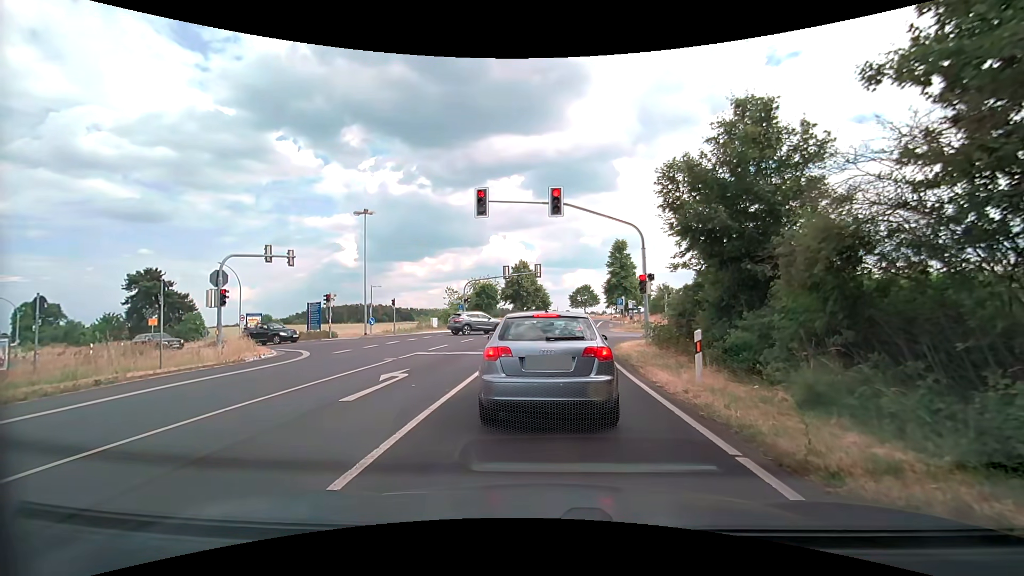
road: secondary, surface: asphalt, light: Day
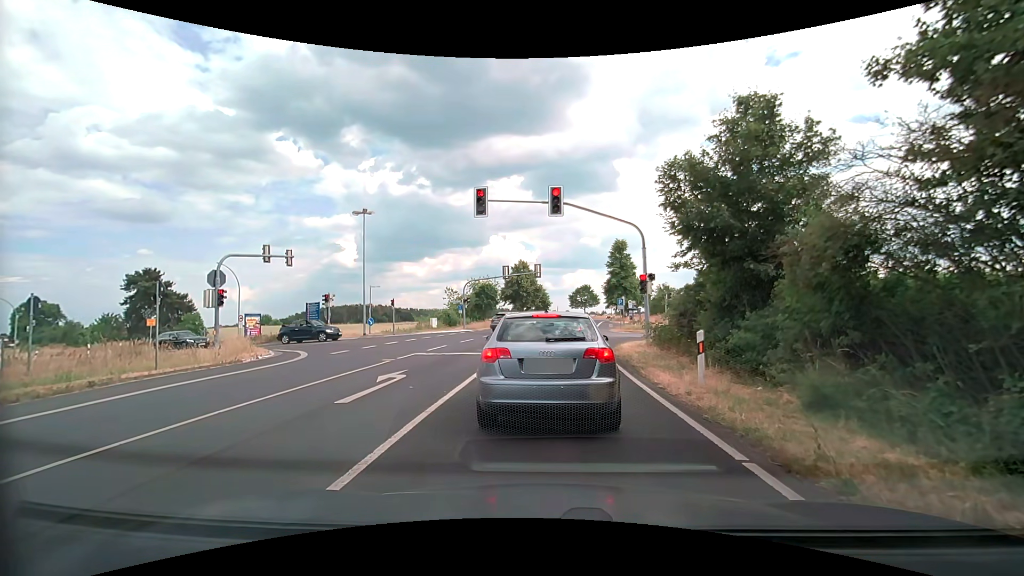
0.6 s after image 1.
(0.0, +0.2) m; 0°
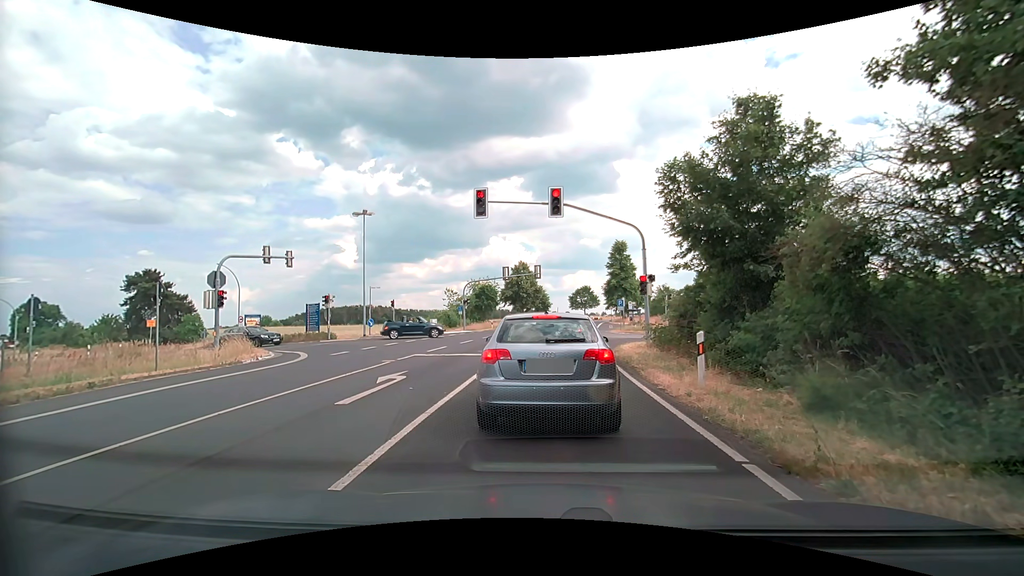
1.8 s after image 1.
(0.0, +0.1) m; 0°
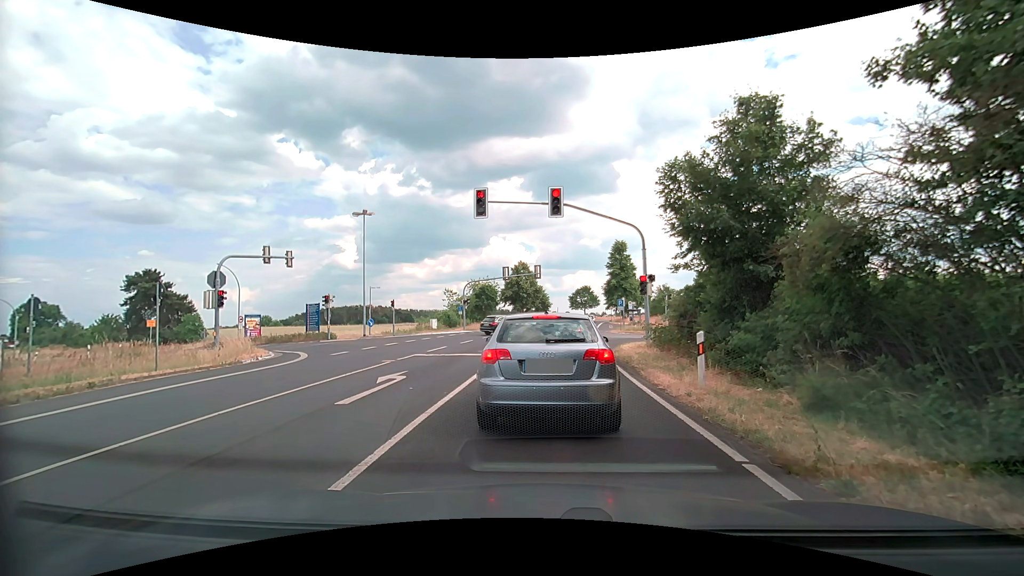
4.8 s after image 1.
(0.0, 0.0) m; 0°
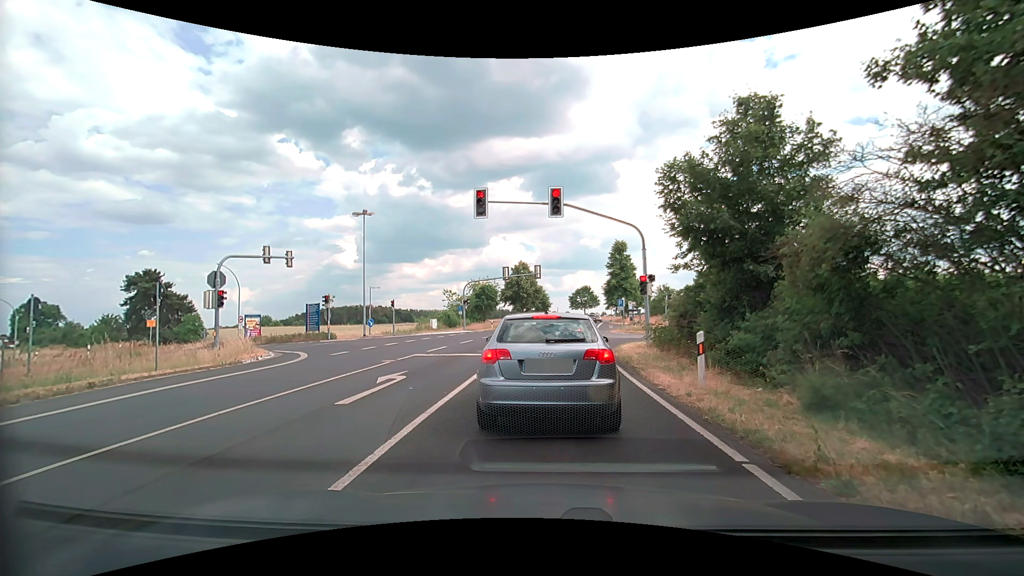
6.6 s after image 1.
(0.0, 0.0) m; 0°
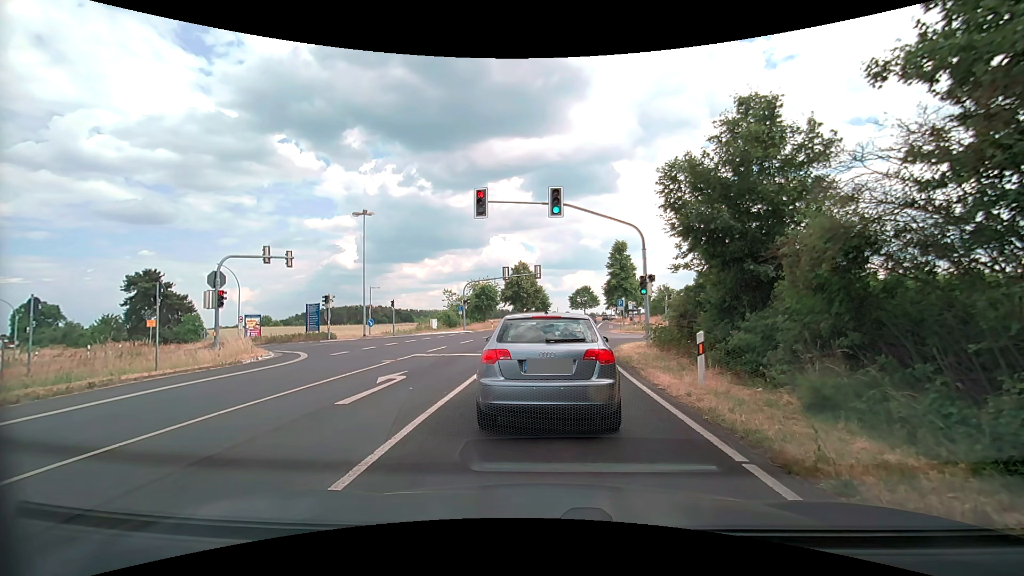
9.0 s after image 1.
(0.0, 0.0) m; 0°
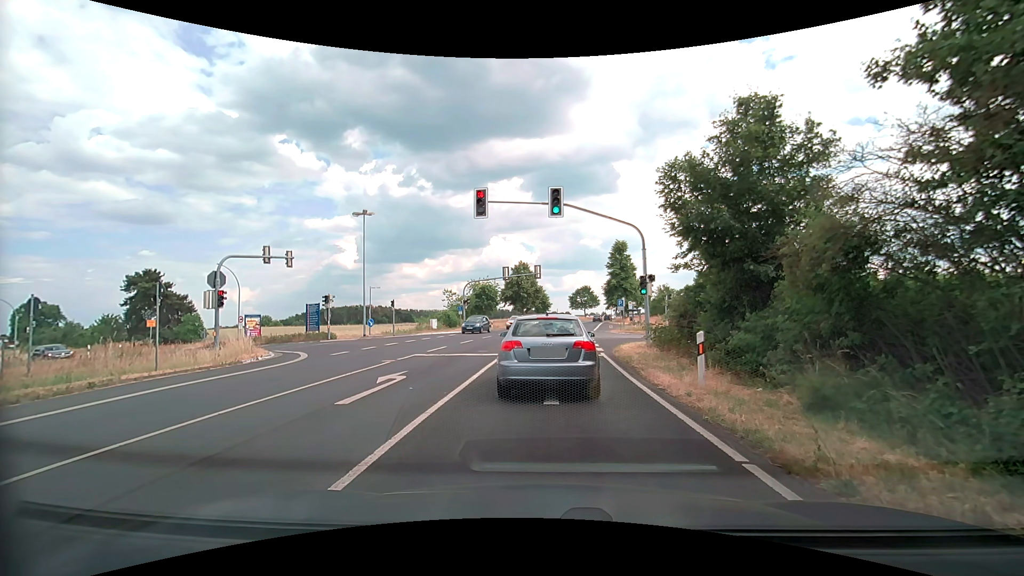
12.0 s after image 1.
(0.0, 0.0) m; 0°
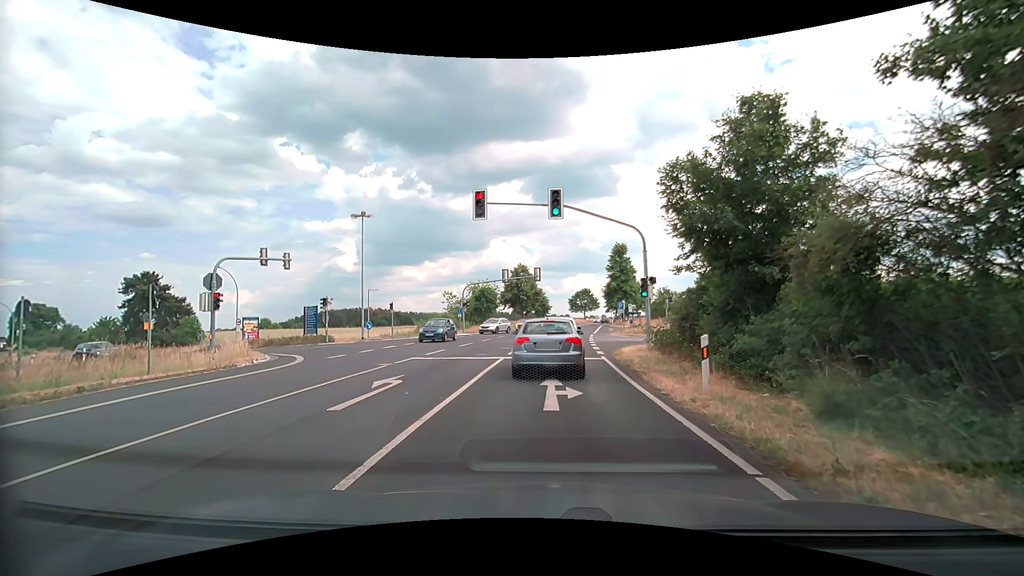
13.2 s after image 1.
(0.0, +0.3) m; 0°
(0, +10) (-1, +20) (0, +30) (0, +40) (+1, +50) (+1, +60) (+2, +70) (+3, +80) (+4, +90) (+5, +100) m
